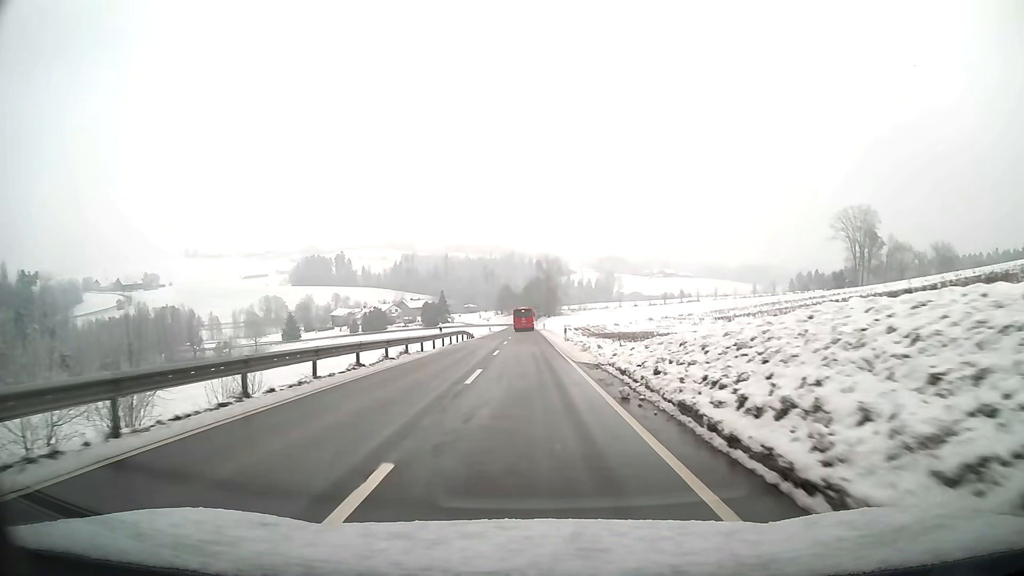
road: tertiary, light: Day
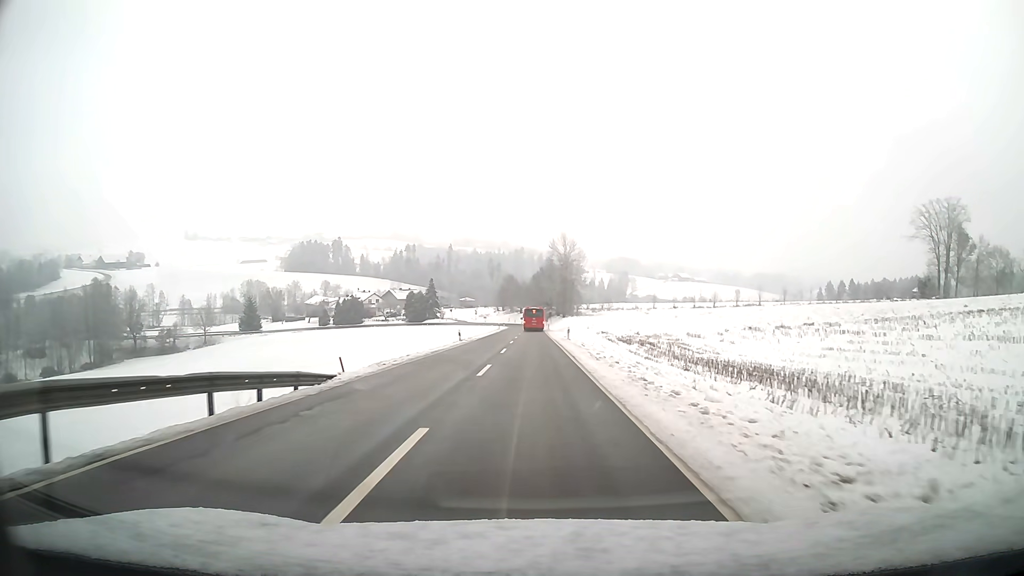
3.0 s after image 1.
(-0.4, +45.7) m; -1°
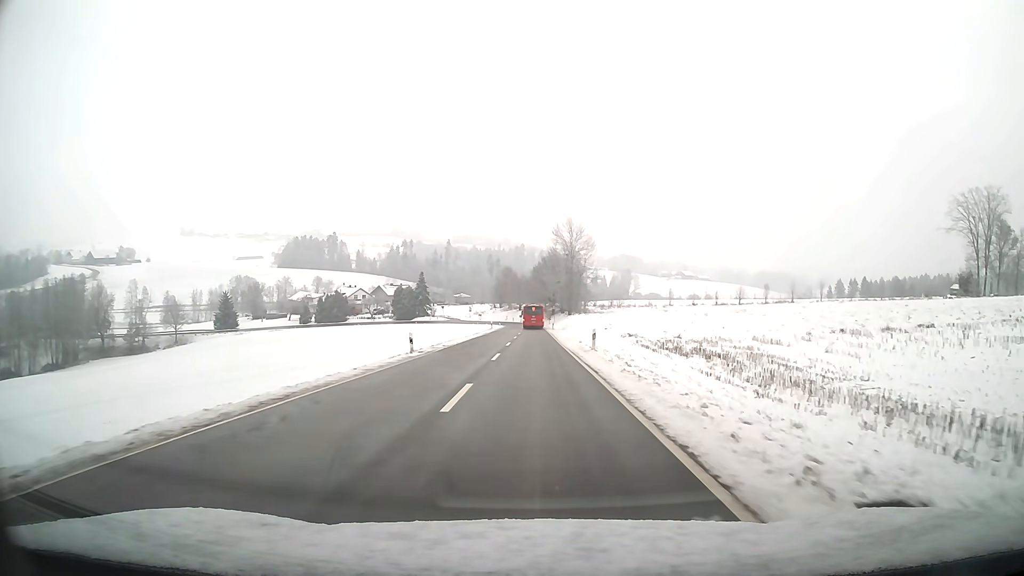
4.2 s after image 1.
(0.0, +18.5) m; 0°
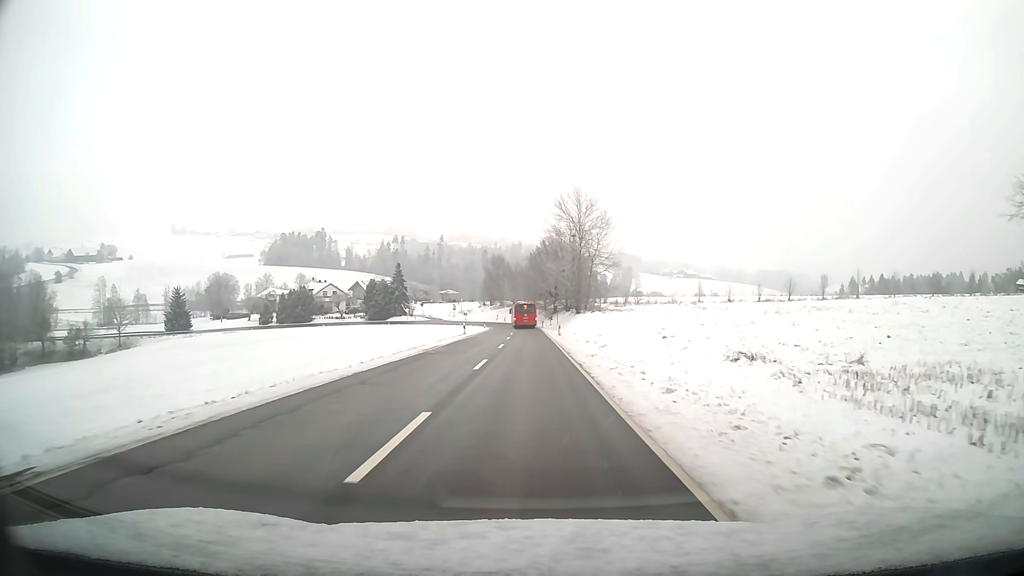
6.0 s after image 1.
(+0.1, +28.0) m; 0°
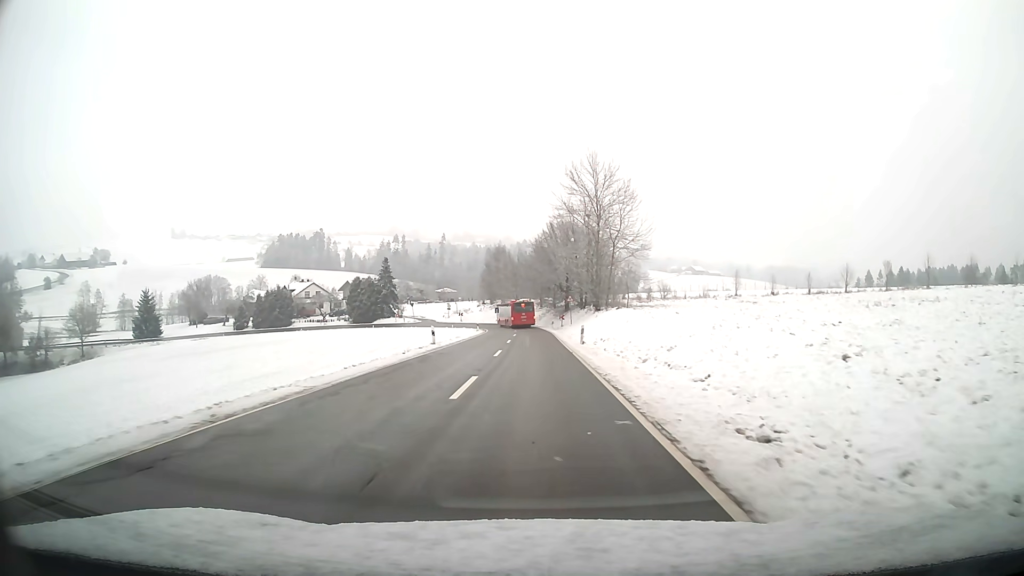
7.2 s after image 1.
(-0.1, +18.5) m; 0°
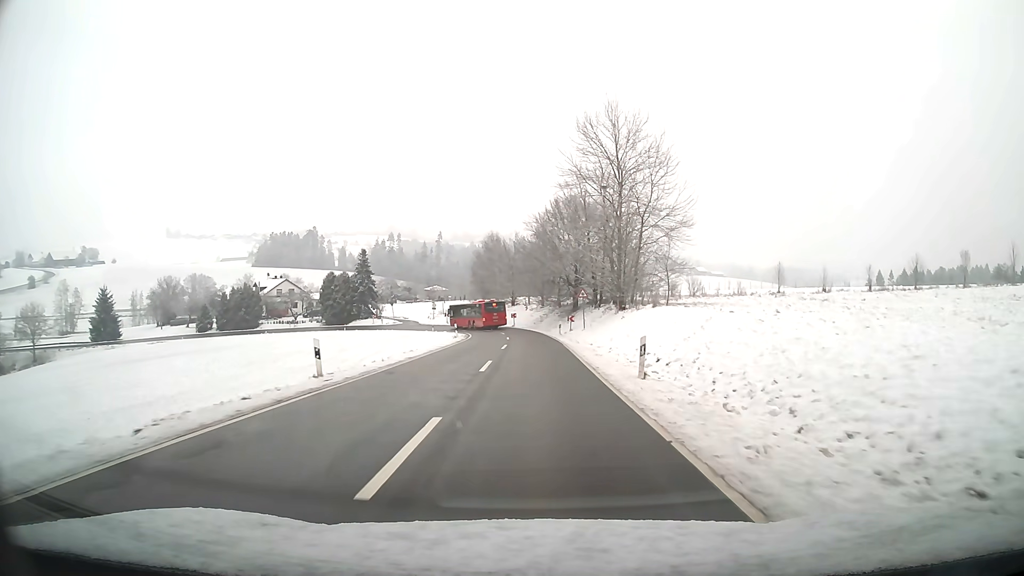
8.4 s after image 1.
(0.0, +17.7) m; 0°
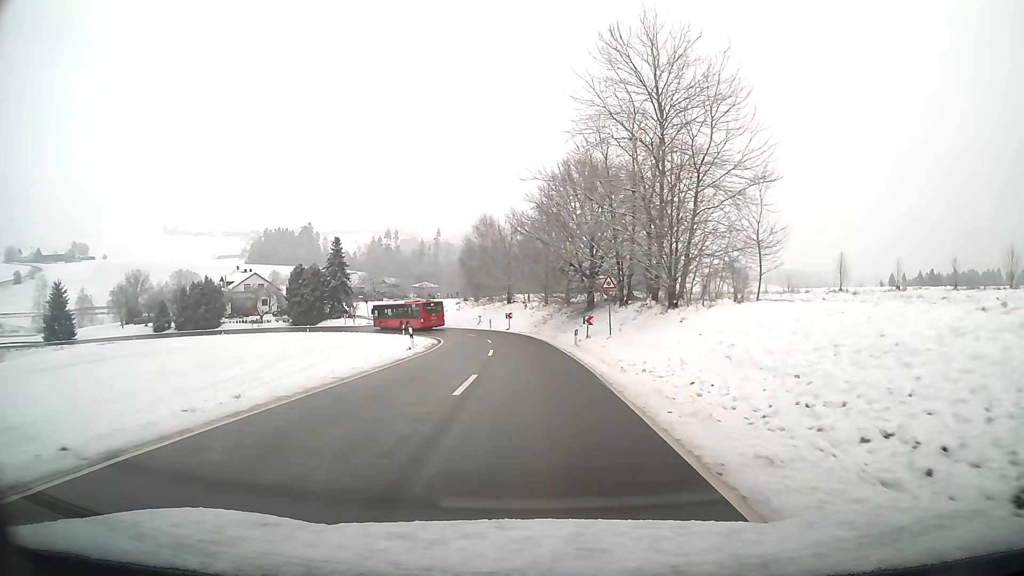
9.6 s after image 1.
(0.0, +17.1) m; 0°
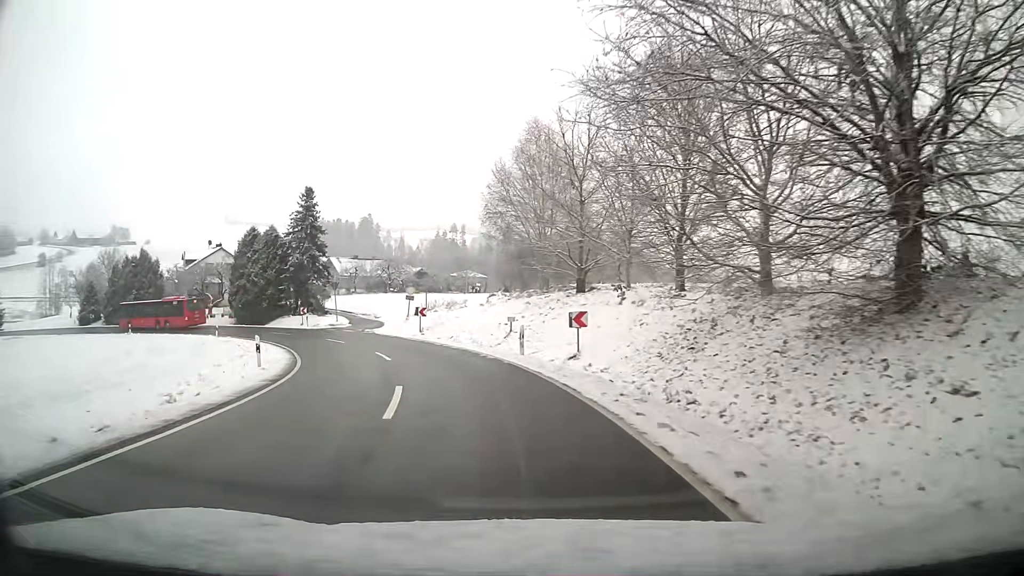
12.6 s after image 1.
(-1.5, +38.9) m; -8°
